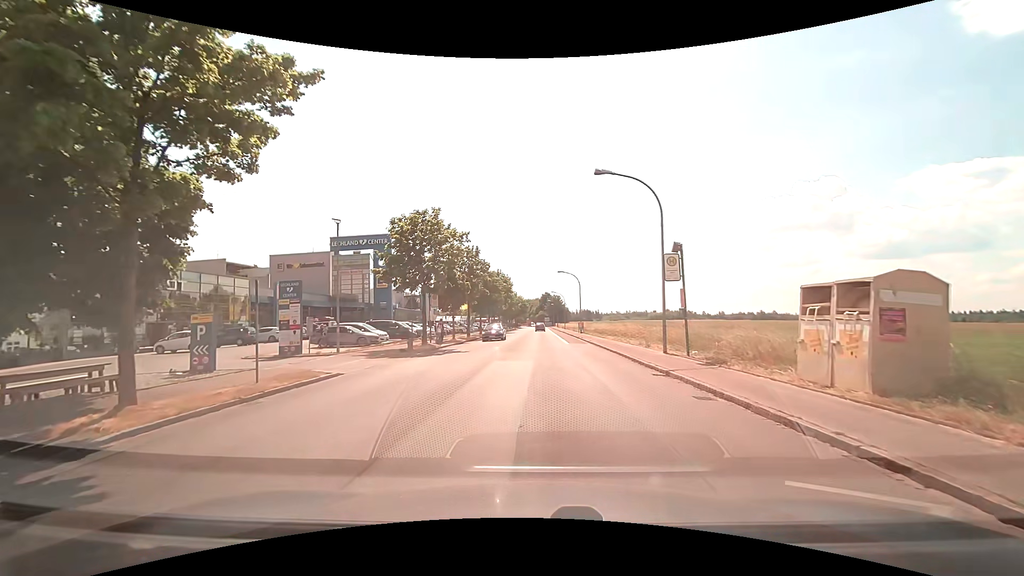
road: tertiary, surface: asphalt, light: Day
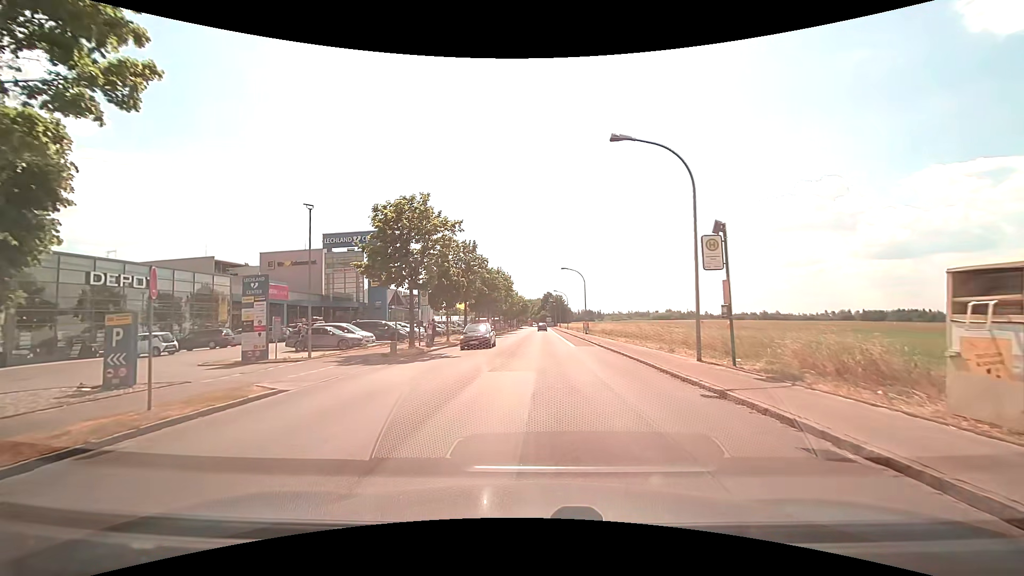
(0.0, +3.8) m; 0°
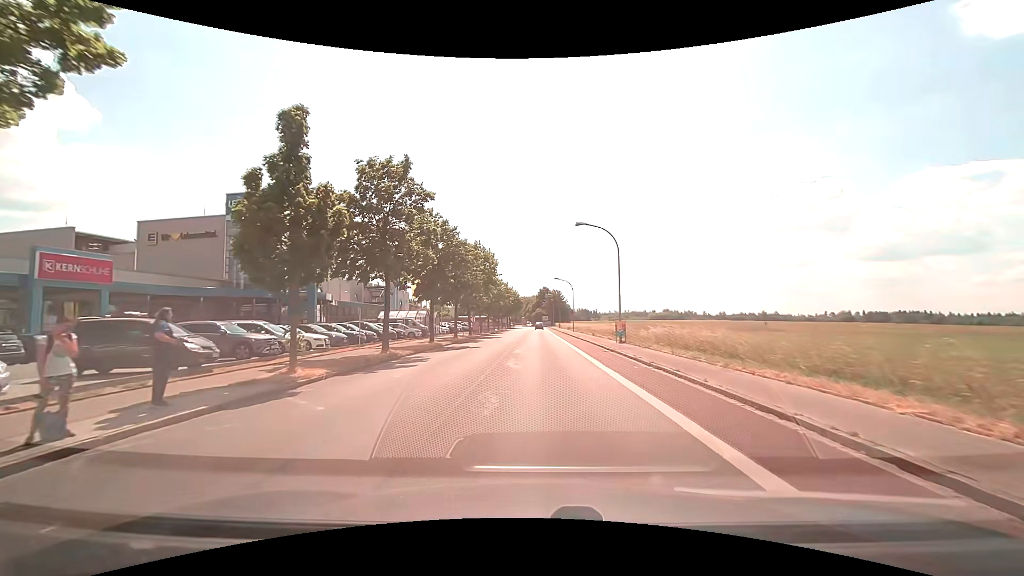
(+0.1, +24.6) m; +1°
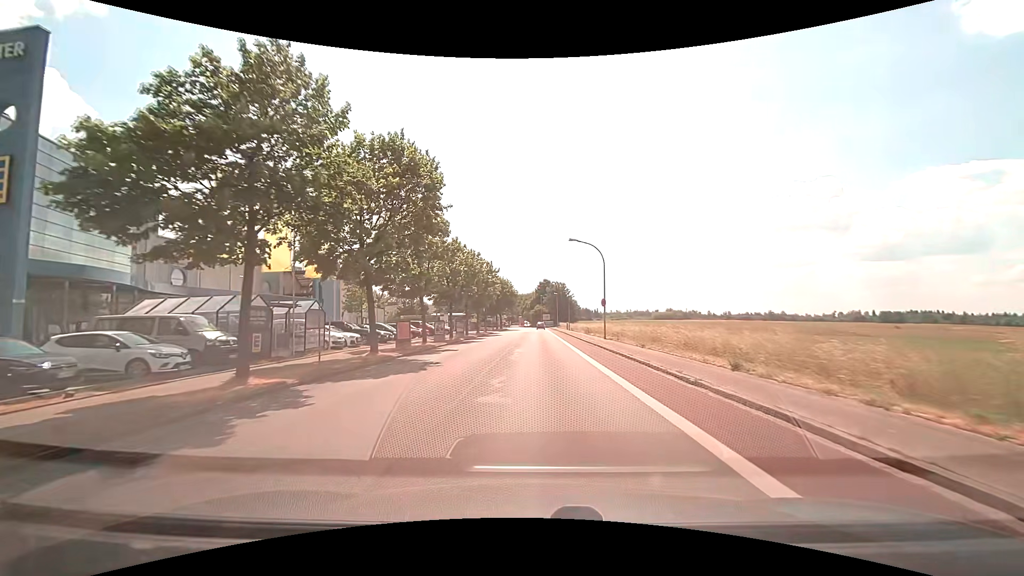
(0.0, +31.9) m; 0°
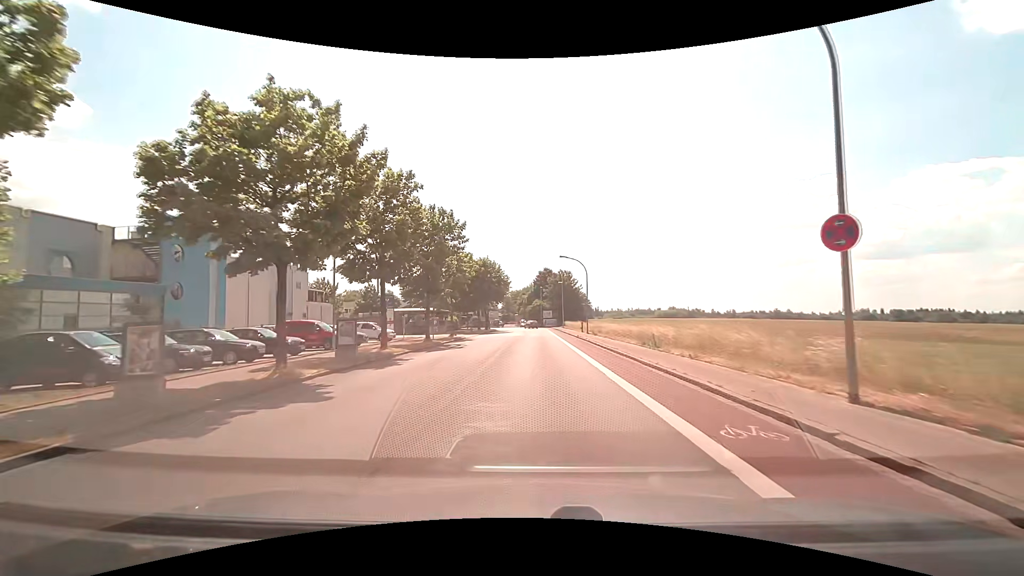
(0.0, +28.0) m; 0°
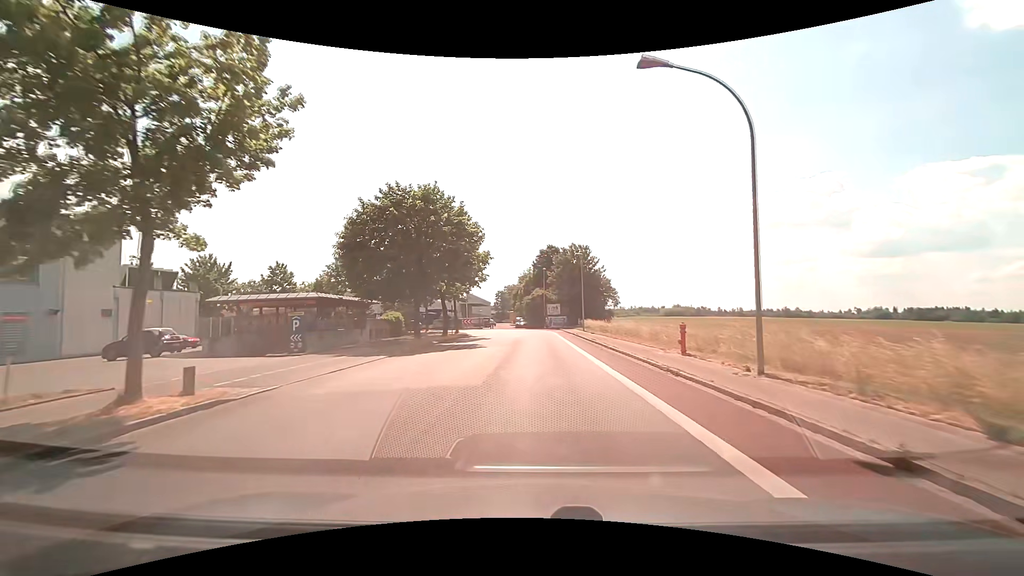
(0.0, +34.9) m; 0°
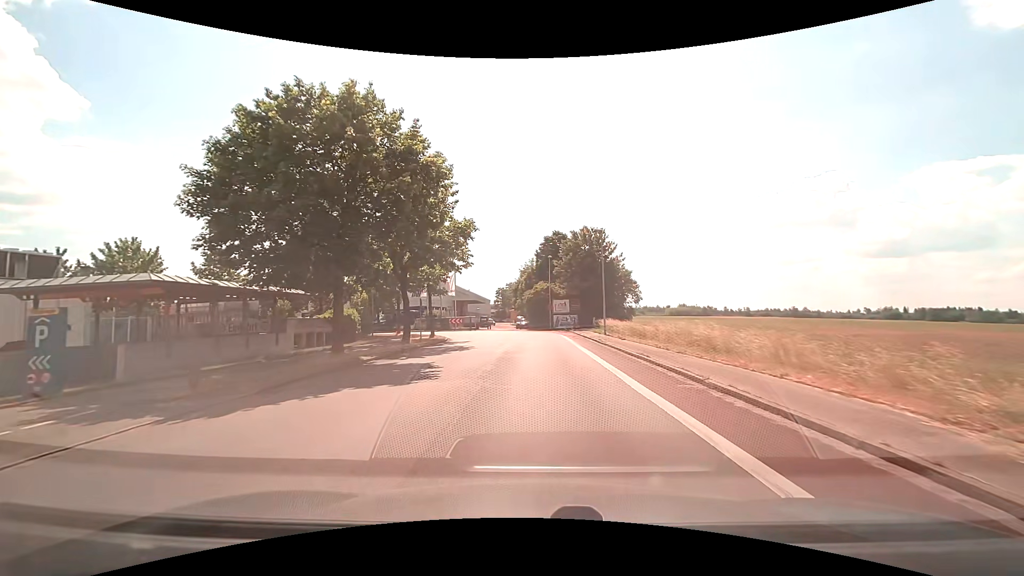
(0.0, +13.0) m; 0°
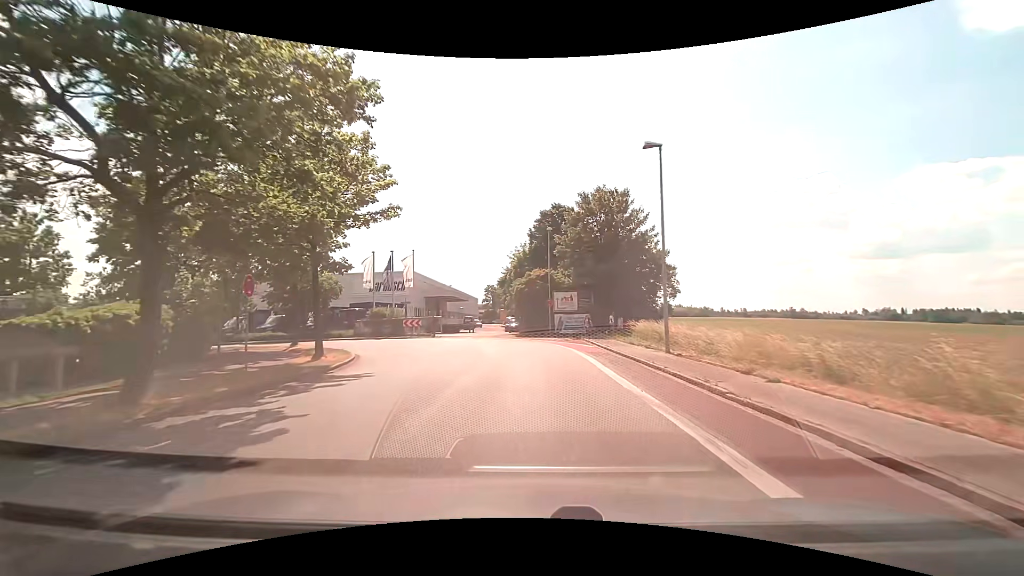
(0.0, +18.2) m; +1°
(0, +10) (0, +20) (-3, +30) (-11, +36) (-20, +37) (-30, +38) (-40, +39) (-50, +39) (-60, +40) (-70, +40) m
